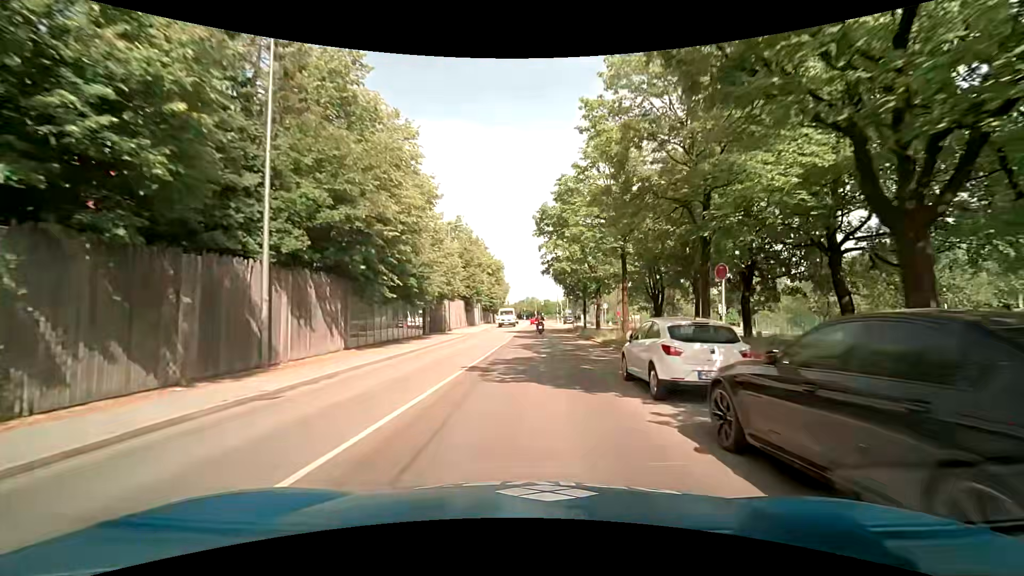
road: secondary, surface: asphalt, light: Day
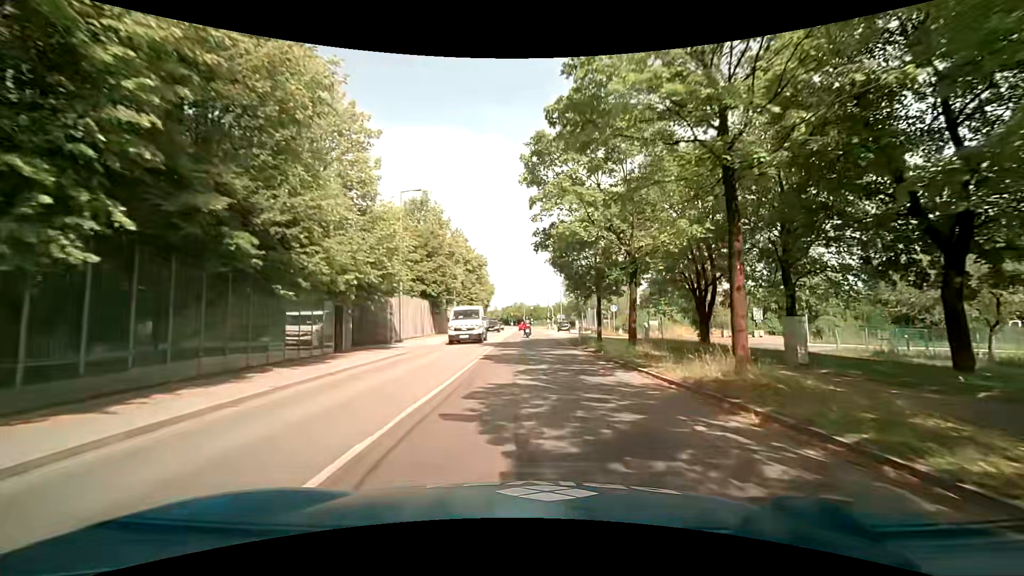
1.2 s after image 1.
(+0.1, +14.7) m; +1°
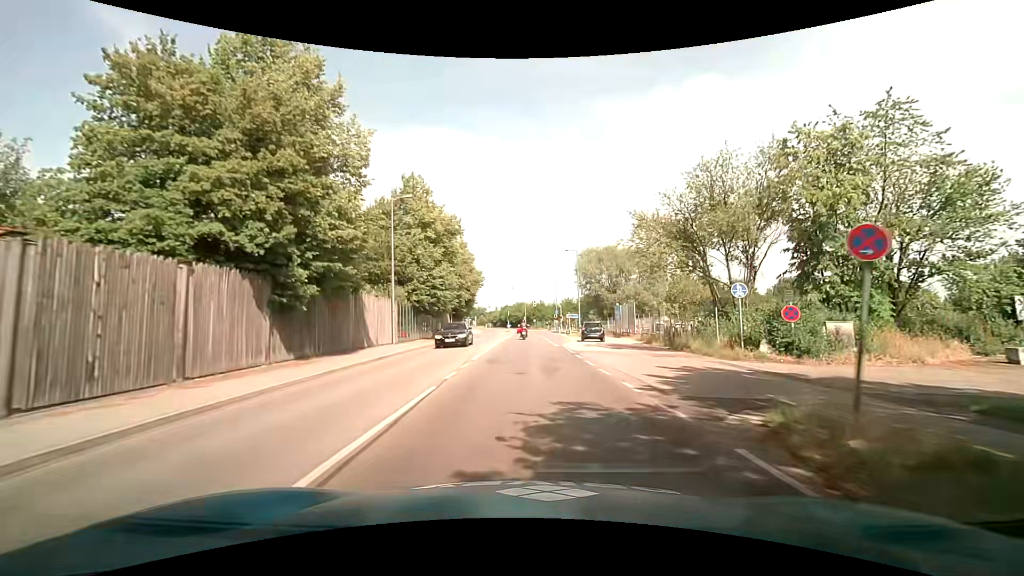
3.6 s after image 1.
(-0.3, +29.6) m; -1°
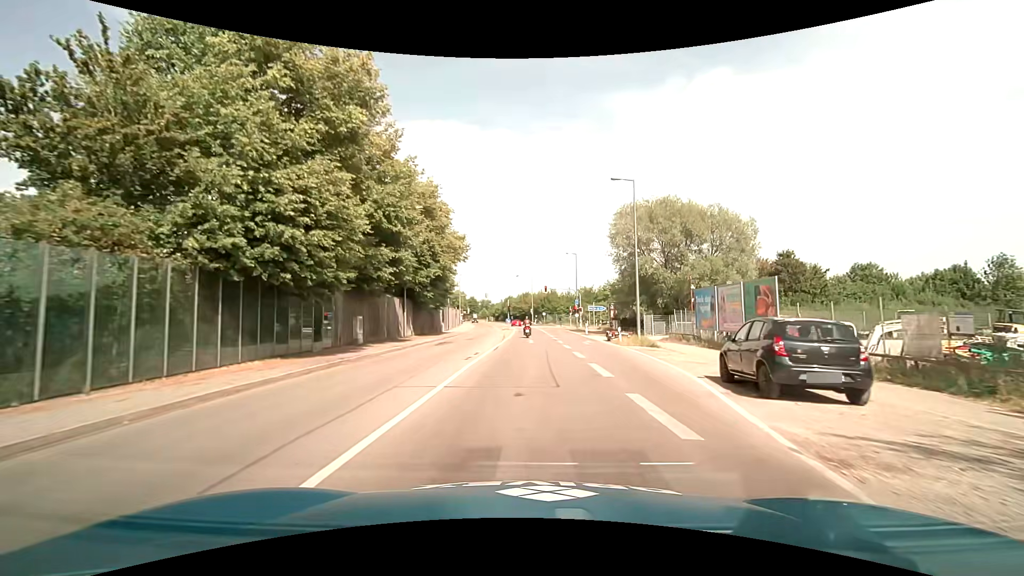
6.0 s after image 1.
(-0.1, +28.1) m; -1°
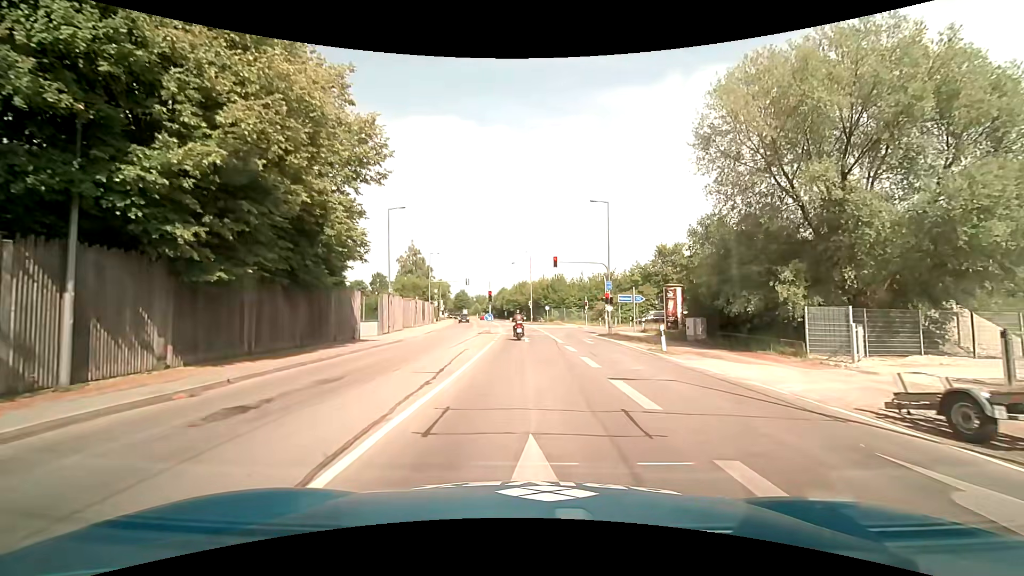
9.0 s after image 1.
(+0.2, +28.2) m; +1°
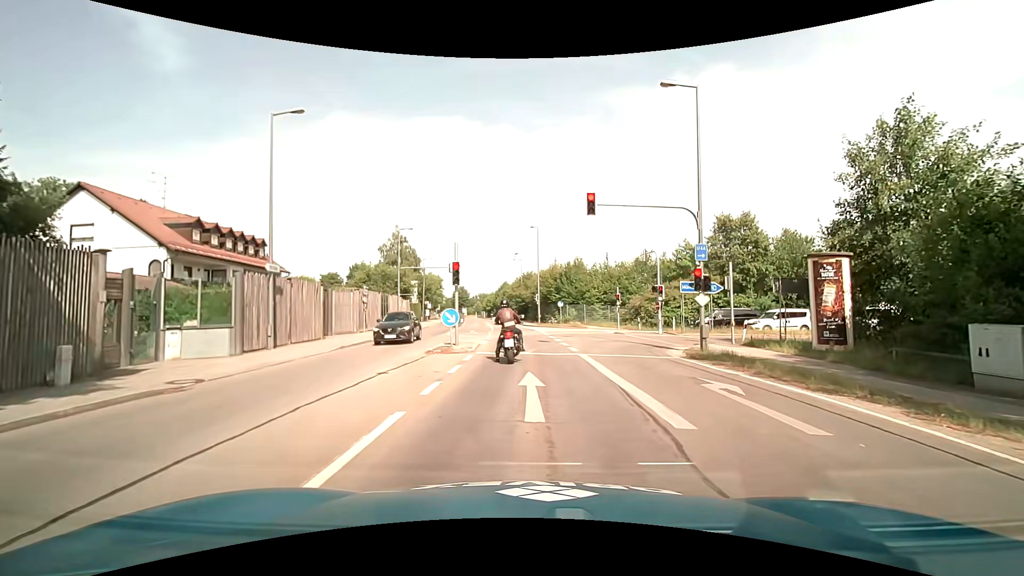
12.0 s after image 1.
(-0.2, +19.2) m; -1°
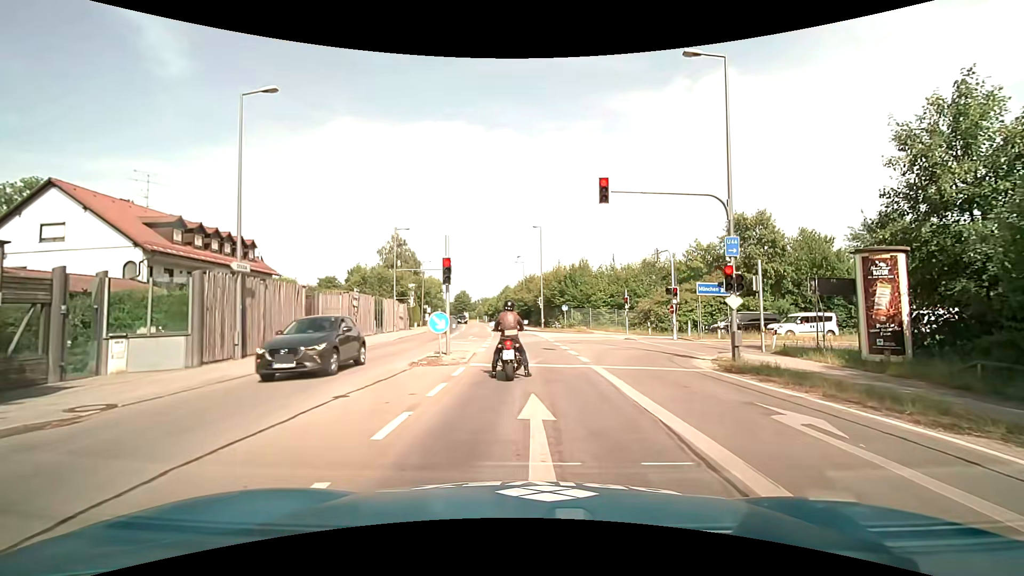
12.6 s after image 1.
(0.0, +2.5) m; 0°
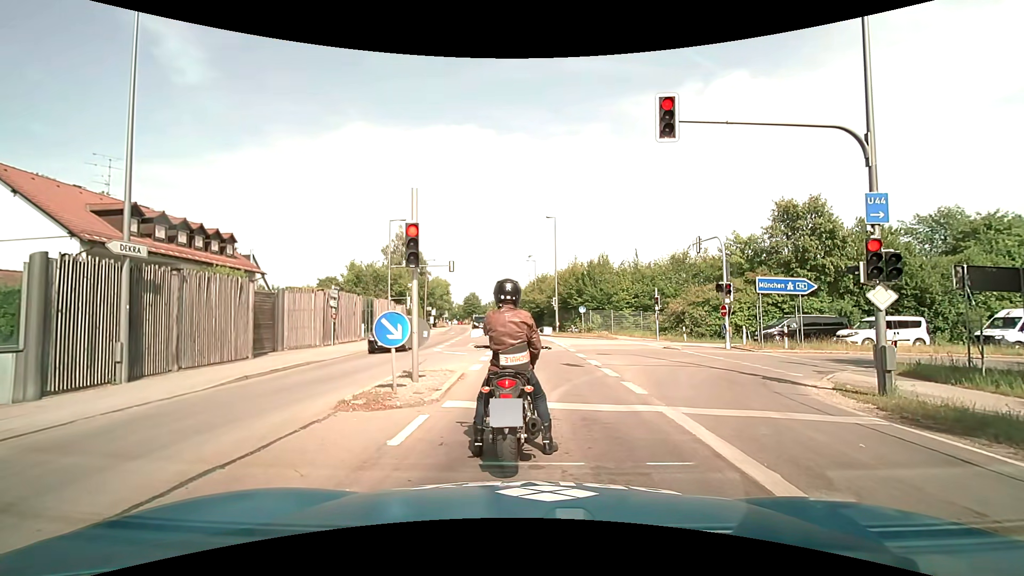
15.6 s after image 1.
(0.0, +5.7) m; 0°
(0, +10) (0, +20) (0, +30) (-1, +40) (-2, +50) (-3, +60) (-4, +70) (-6, +80) (-8, +89) (-10, +99) m
